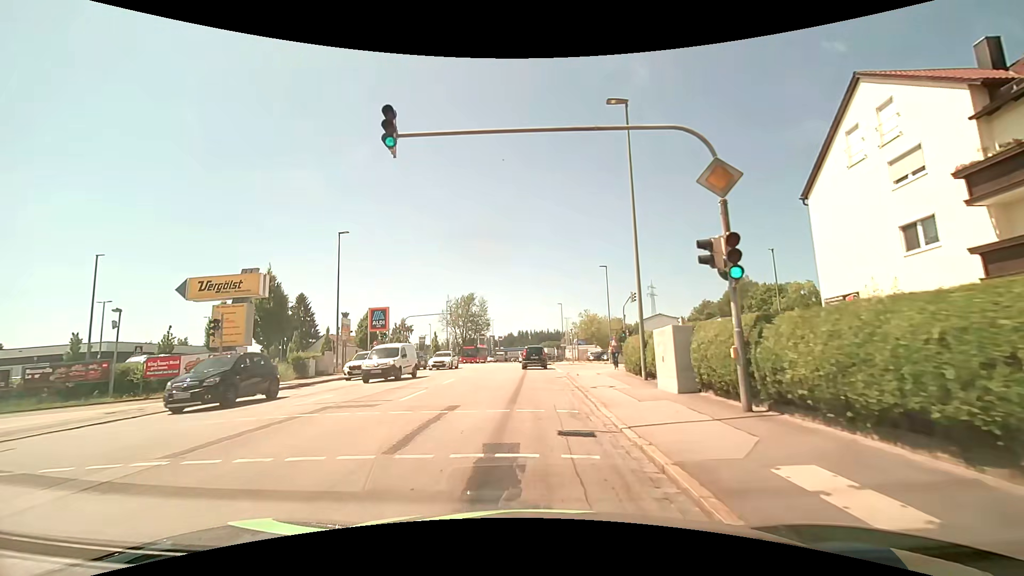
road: tertiary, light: Day
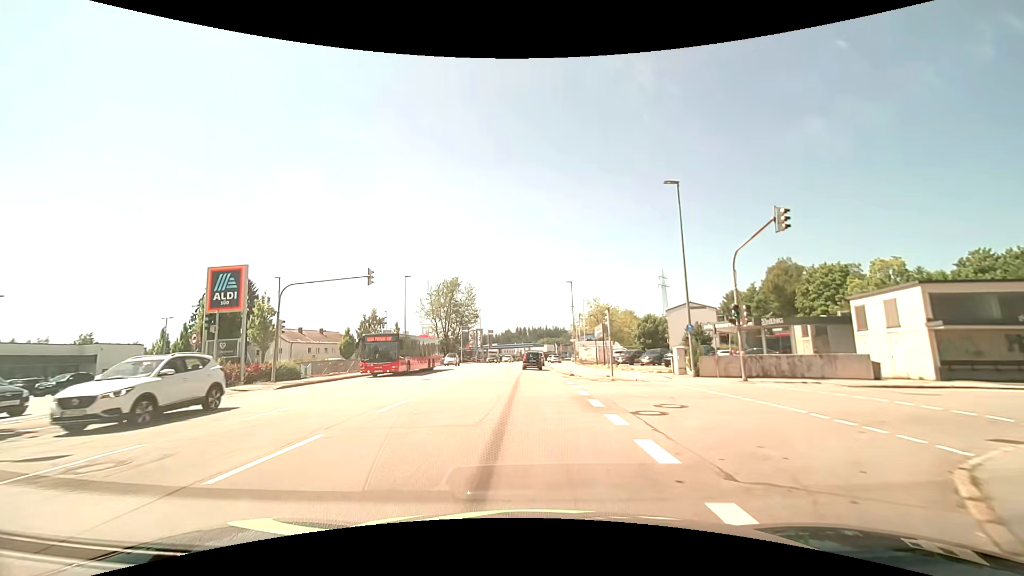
(+0.3, +26.4) m; 0°
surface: asphalt
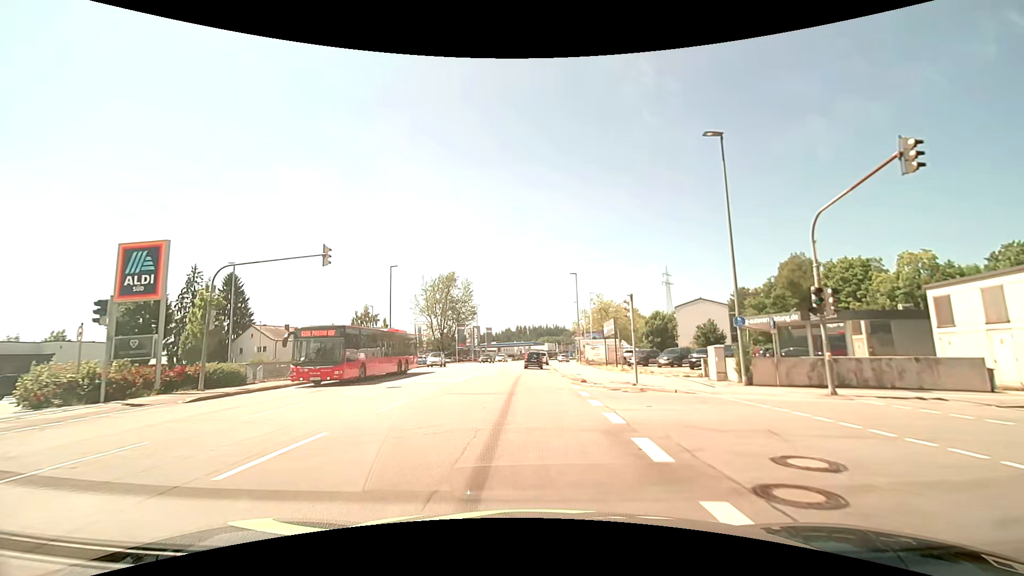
(0.0, +6.0) m; 0°
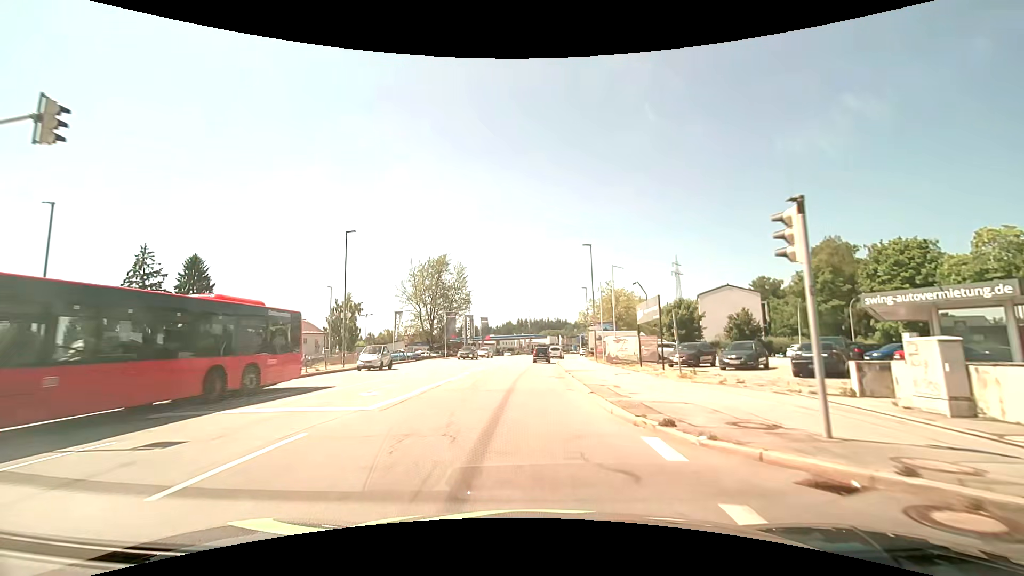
(0.0, +12.7) m; 0°
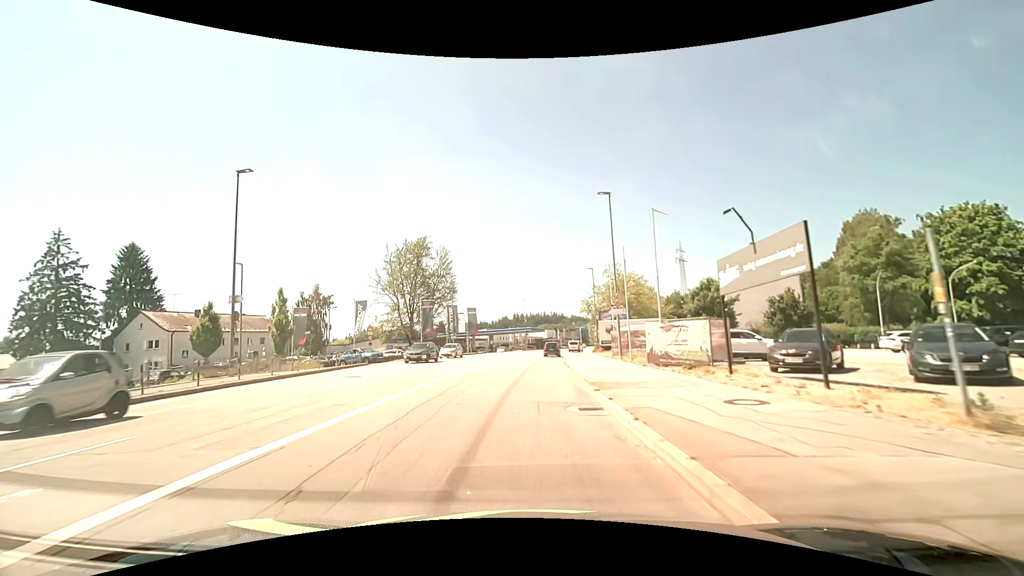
(0.0, +13.4) m; 0°
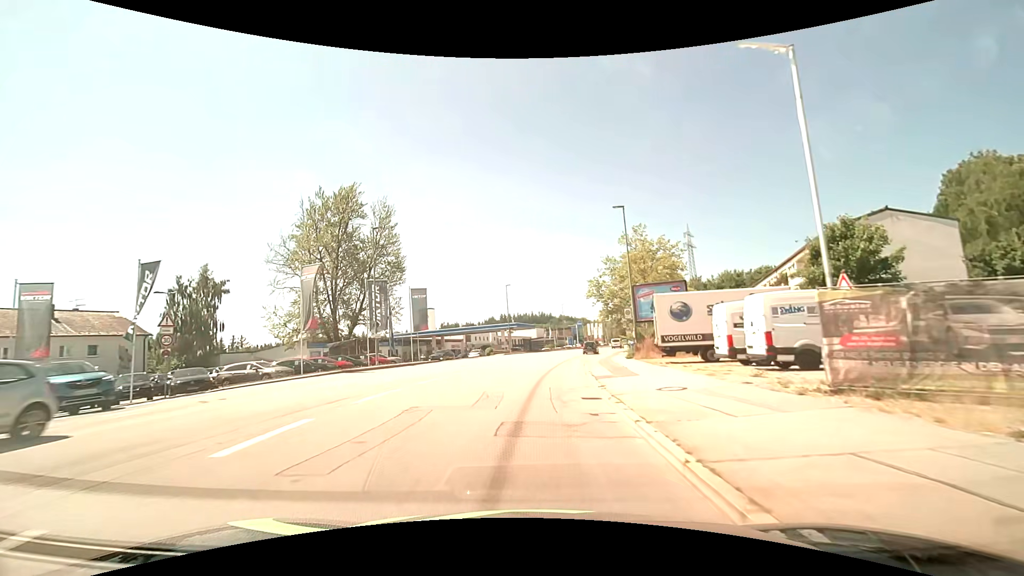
(+0.2, +28.1) m; +1°
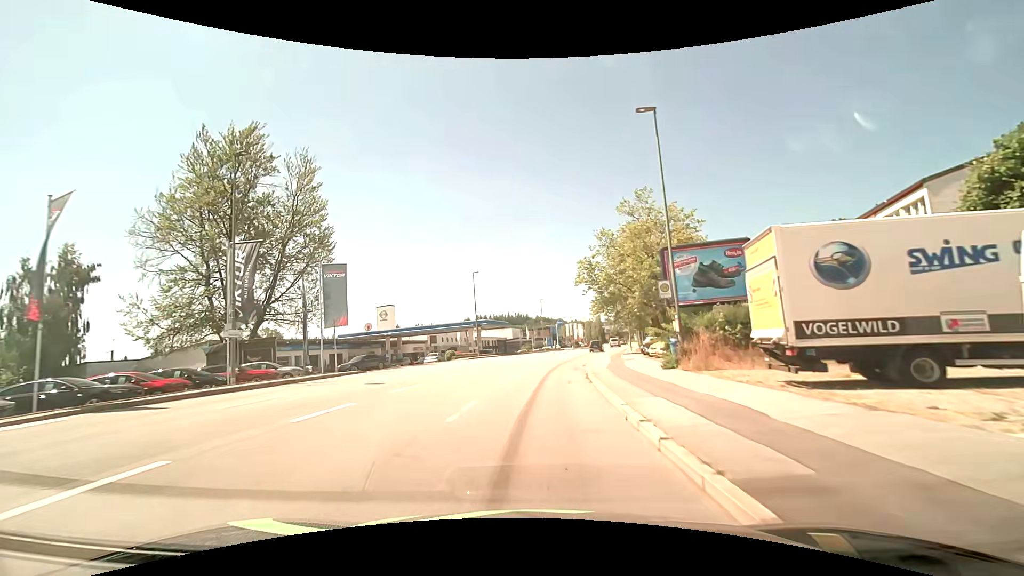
(+0.3, +14.6) m; +2°
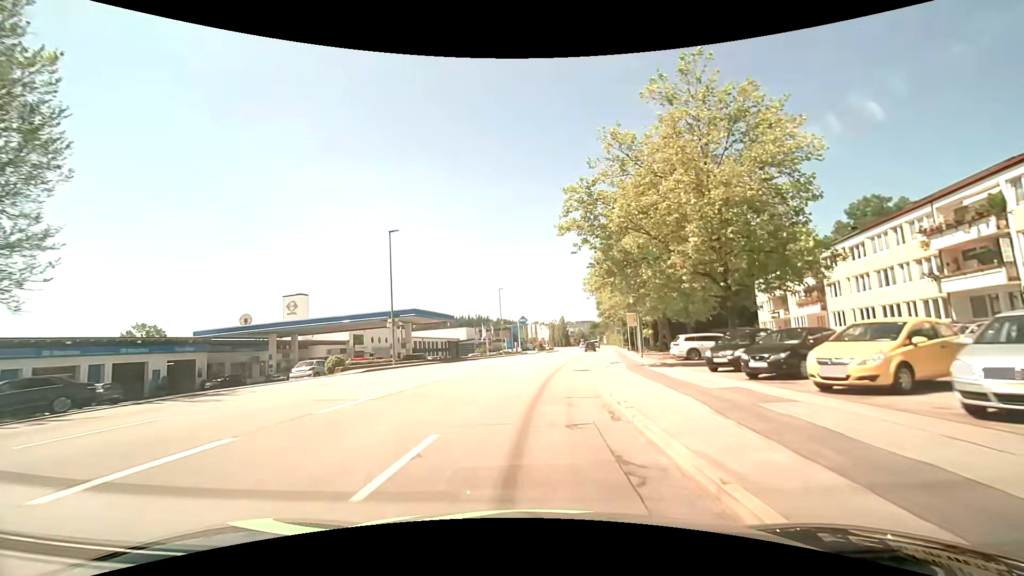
(+0.9, +22.5) m; +5°
(0, +10) (+1, +20) (+1, +30) (+3, +40) (+4, +50) (+5, +60) (+7, +70) (+8, +79) (+10, +89) (+11, +99) m
